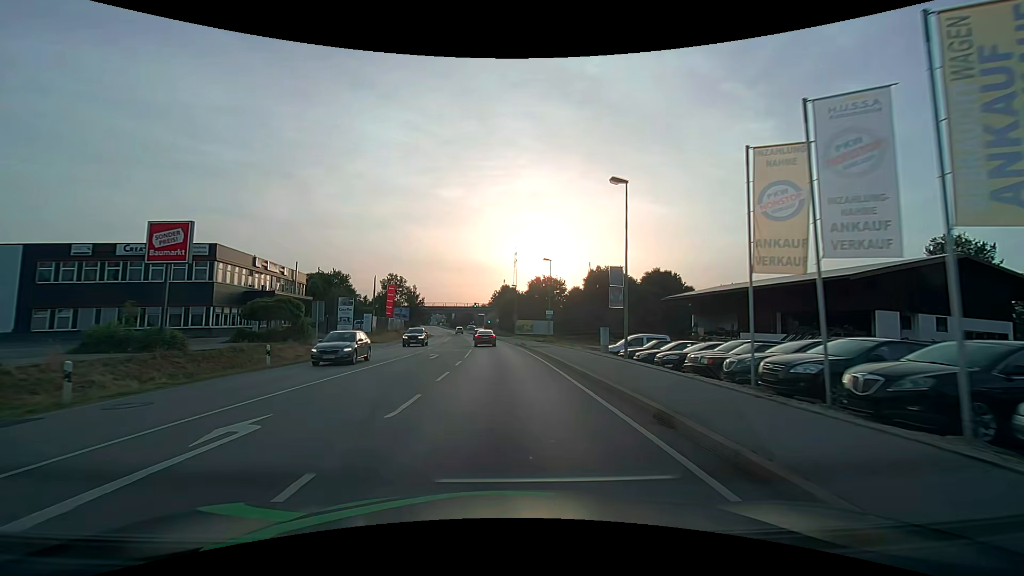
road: primary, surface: asphalt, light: Day
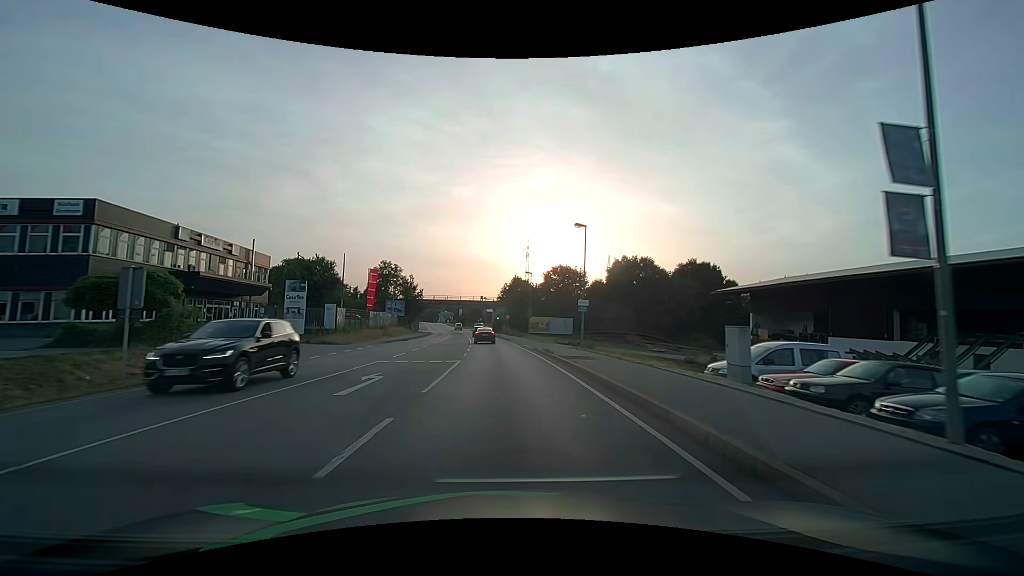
(-0.2, +15.3) m; -1°
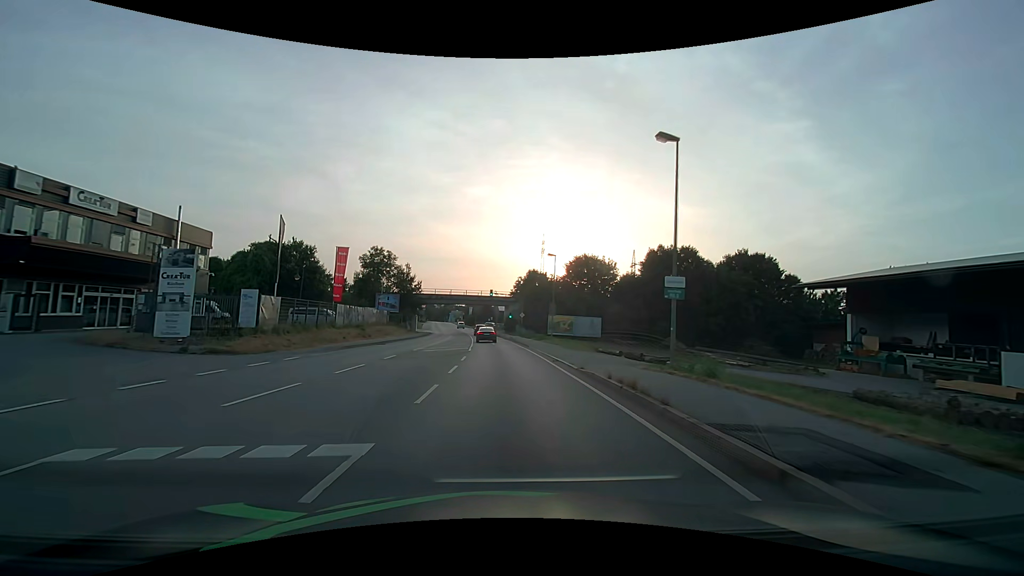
(-0.2, +15.3) m; -1°
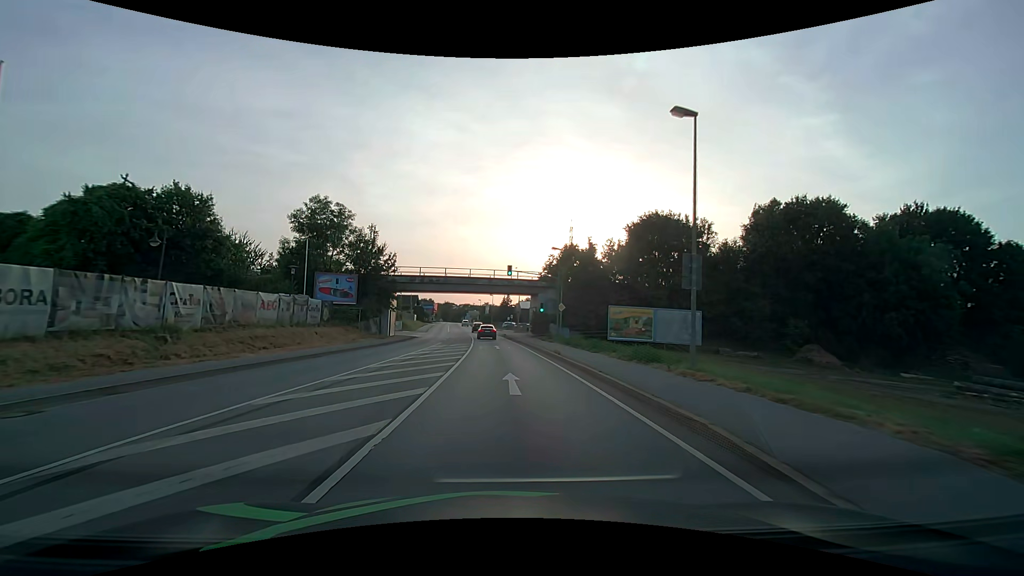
(-0.8, +30.6) m; -2°
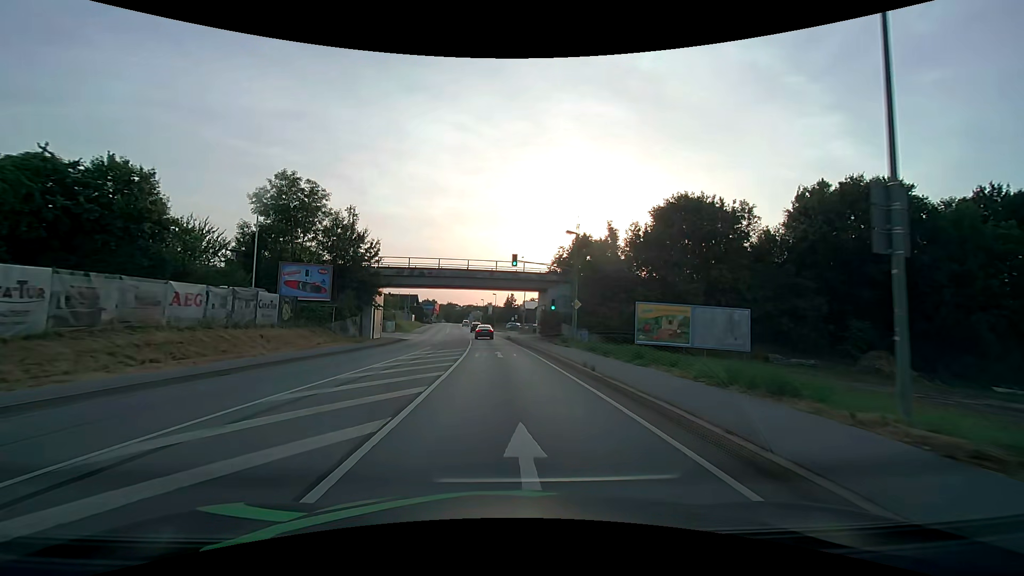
(-0.1, +7.7) m; -1°
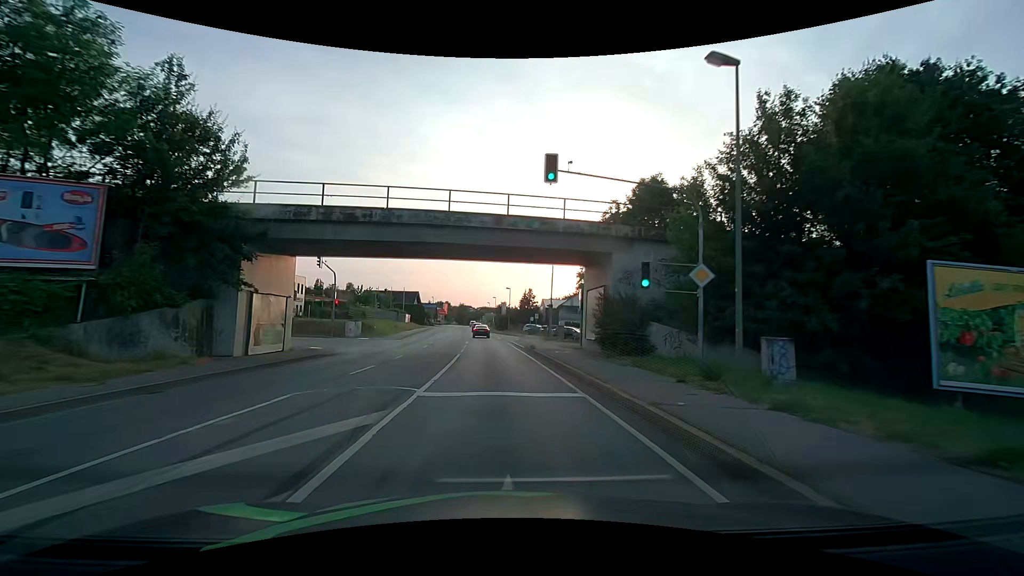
(-0.4, +22.9) m; -2°
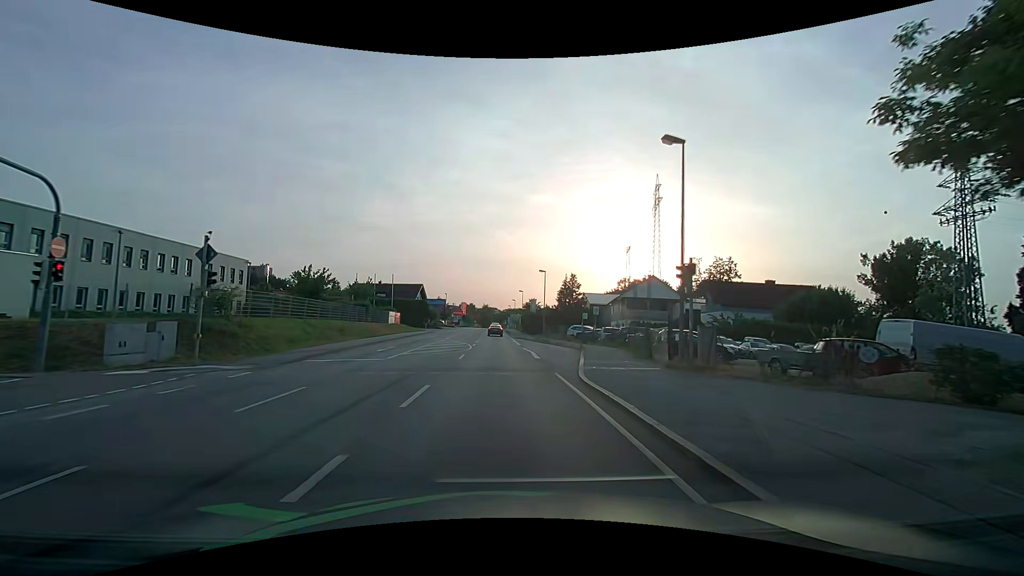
(-0.8, +30.3) m; -3°
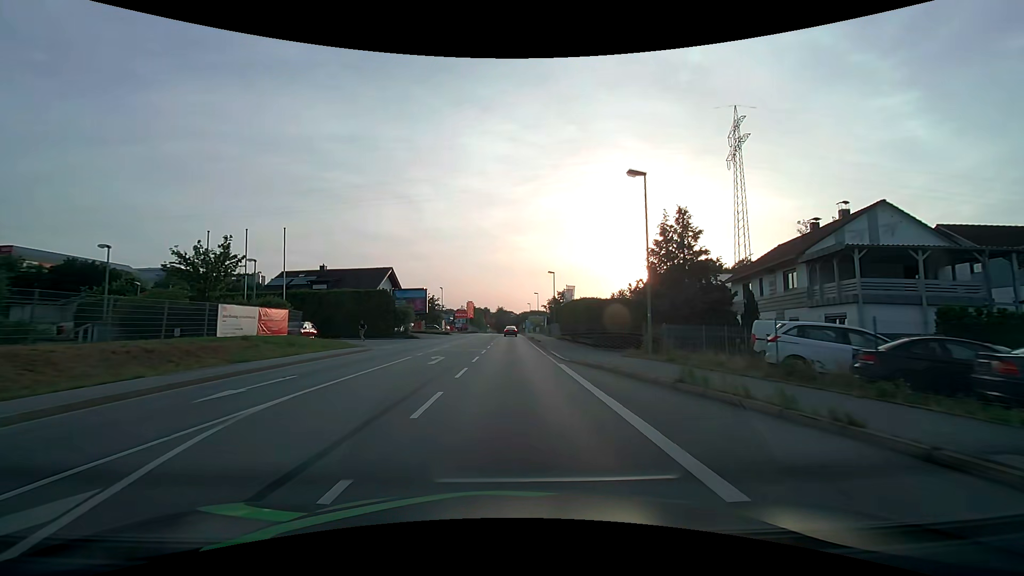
(-0.6, +38.0) m; -1°
(0, +10) (0, +20) (0, +30) (0, +40) (0, +50) (0, +60) (+1, +70) (+1, +80) (+1, +90) (+1, +100) m
